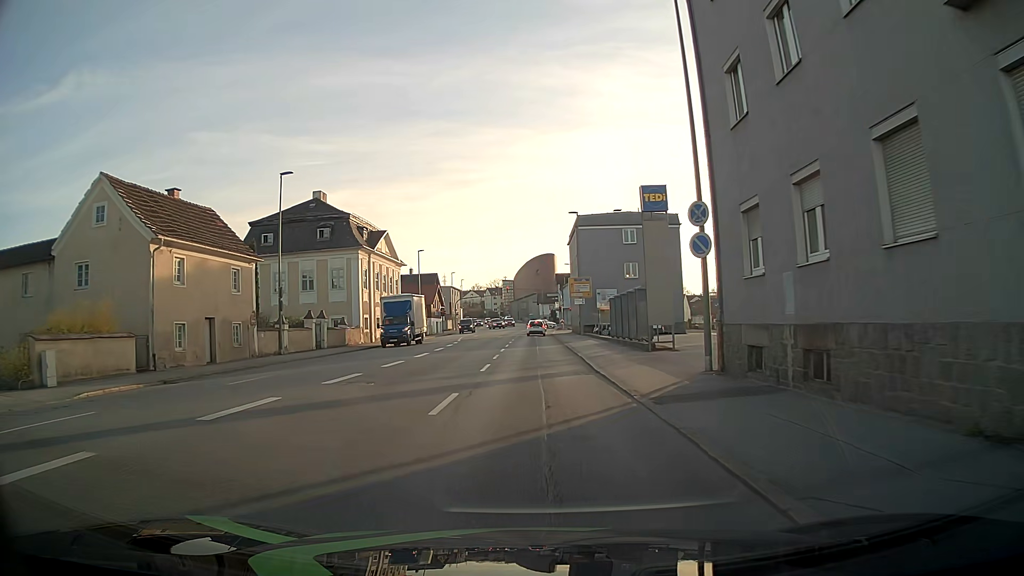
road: tertiary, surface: asphalt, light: Day
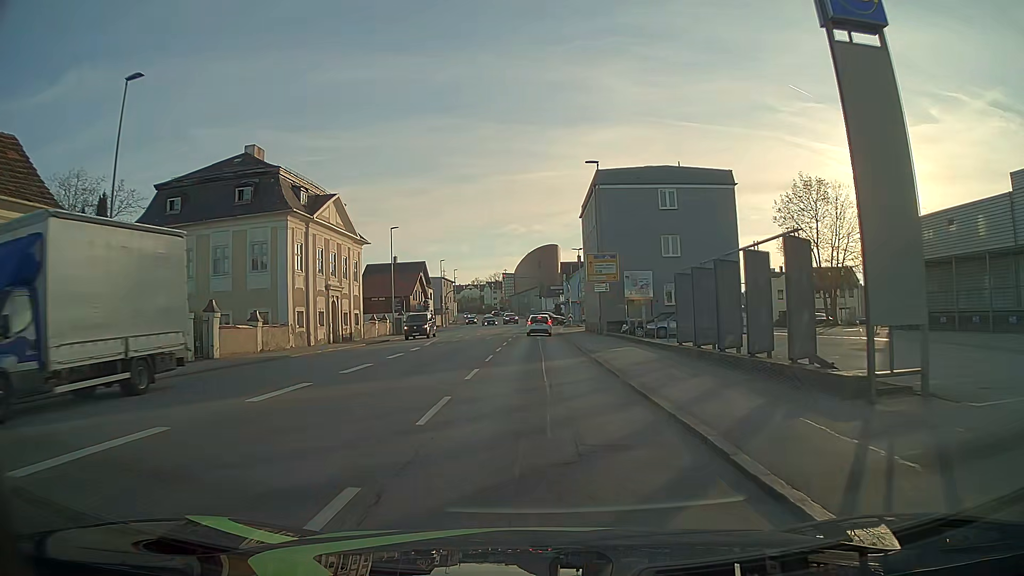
(+0.1, +16.2) m; +1°
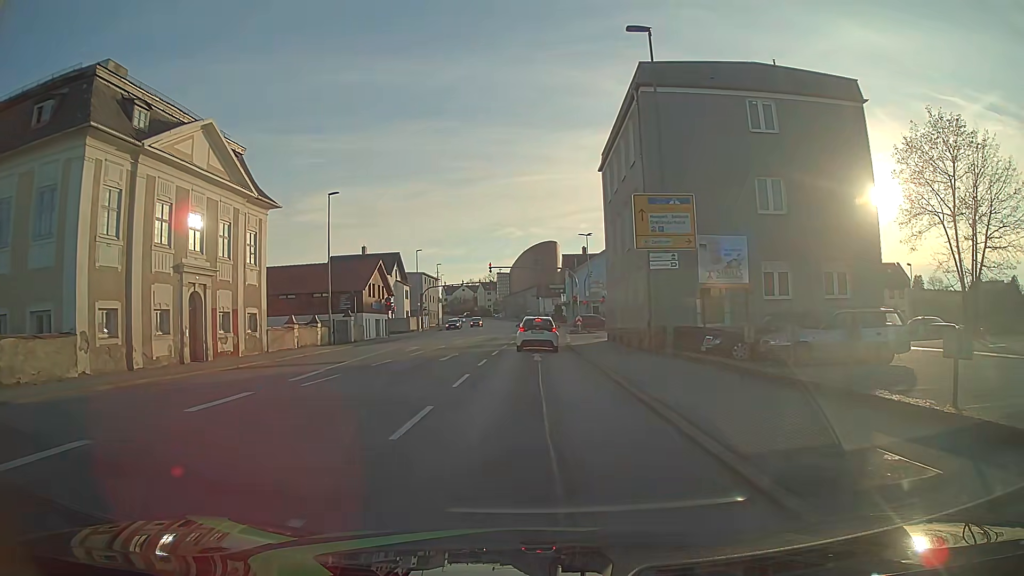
(-0.2, +18.8) m; 0°
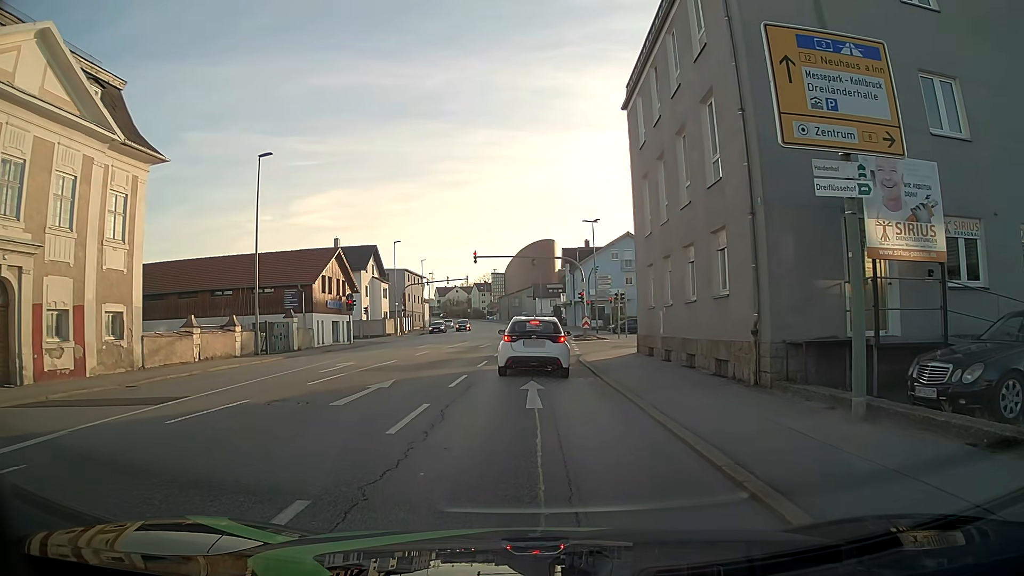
(-0.1, +11.5) m; 0°
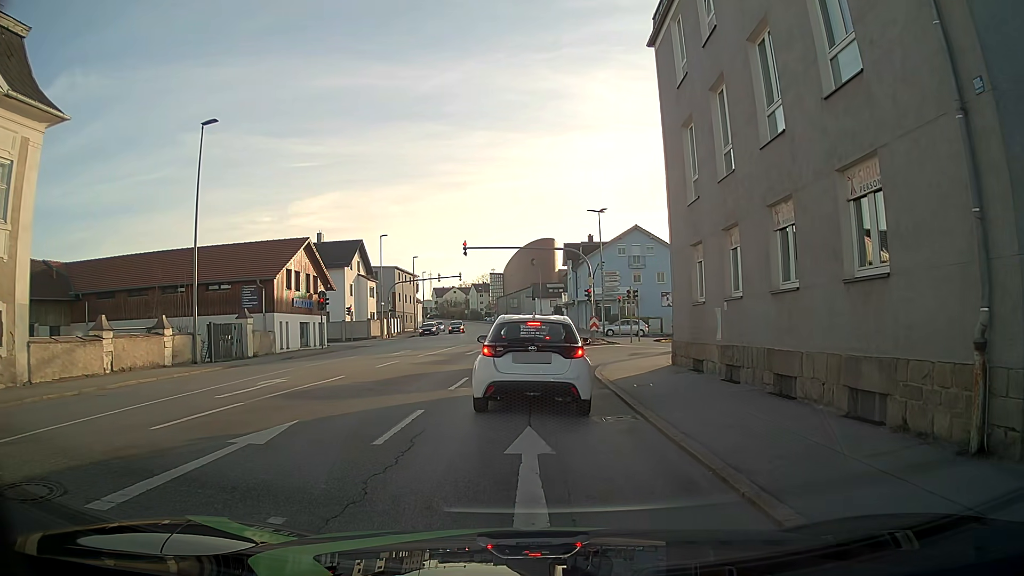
(0.0, +6.5) m; 0°
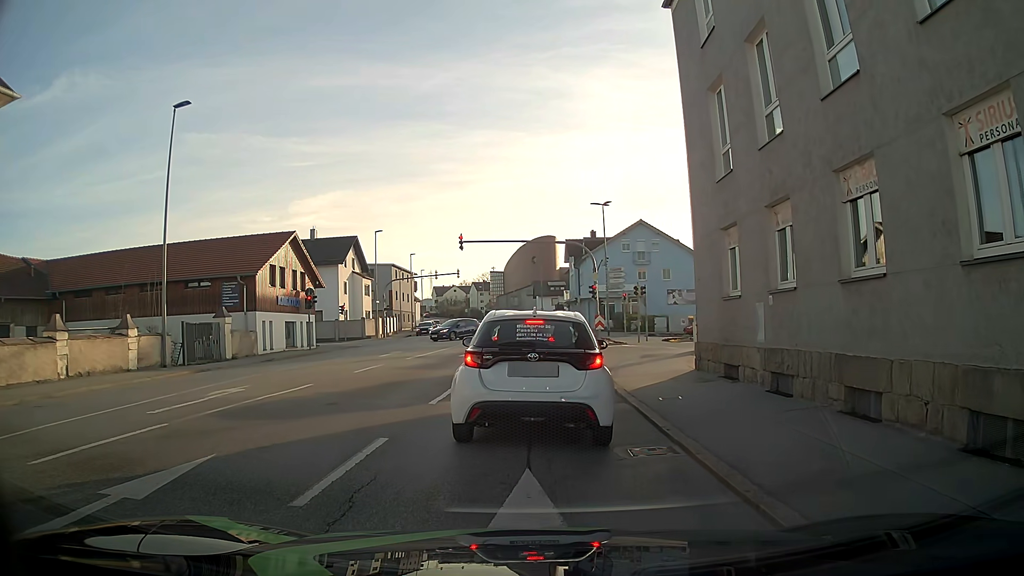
(0.0, +2.6) m; -2°
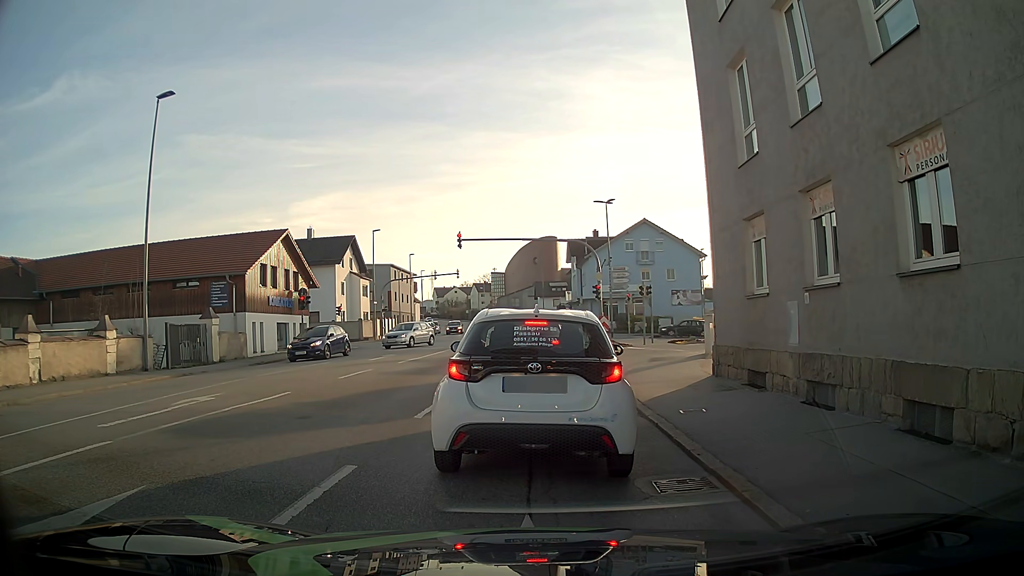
(0.0, +1.4) m; +2°
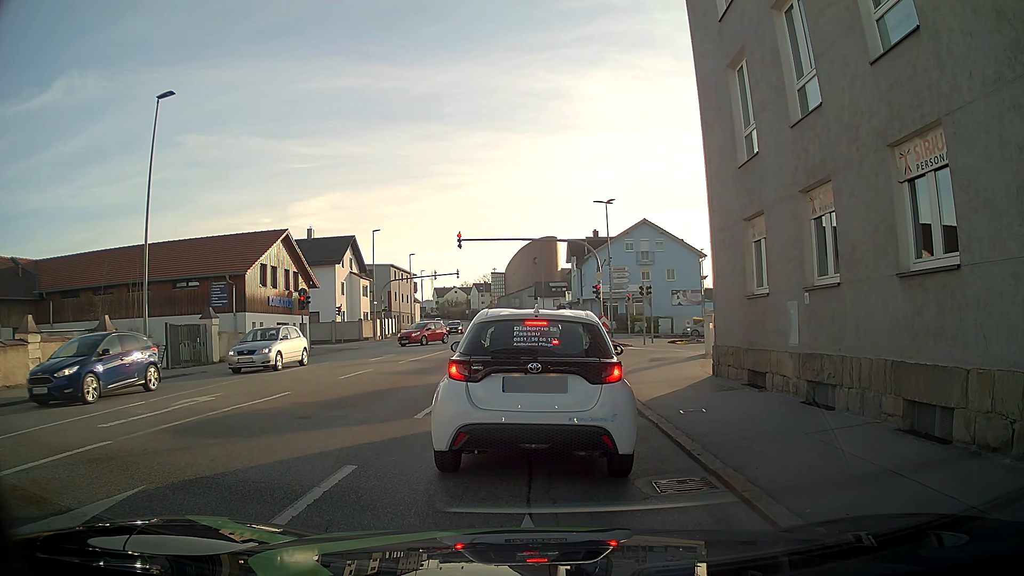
(0.0, 0.0) m; 0°
